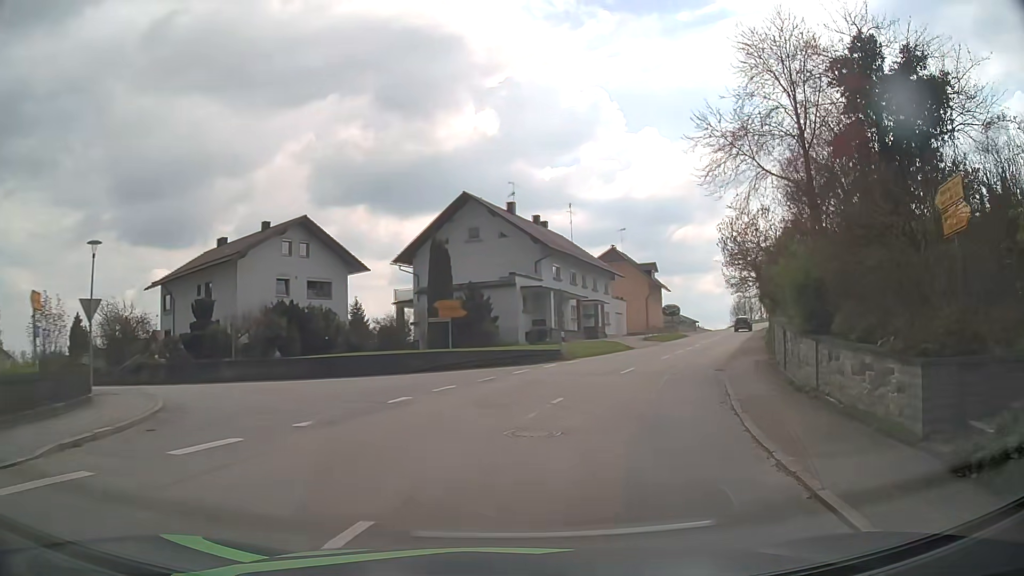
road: secondary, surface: asphalt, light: Day
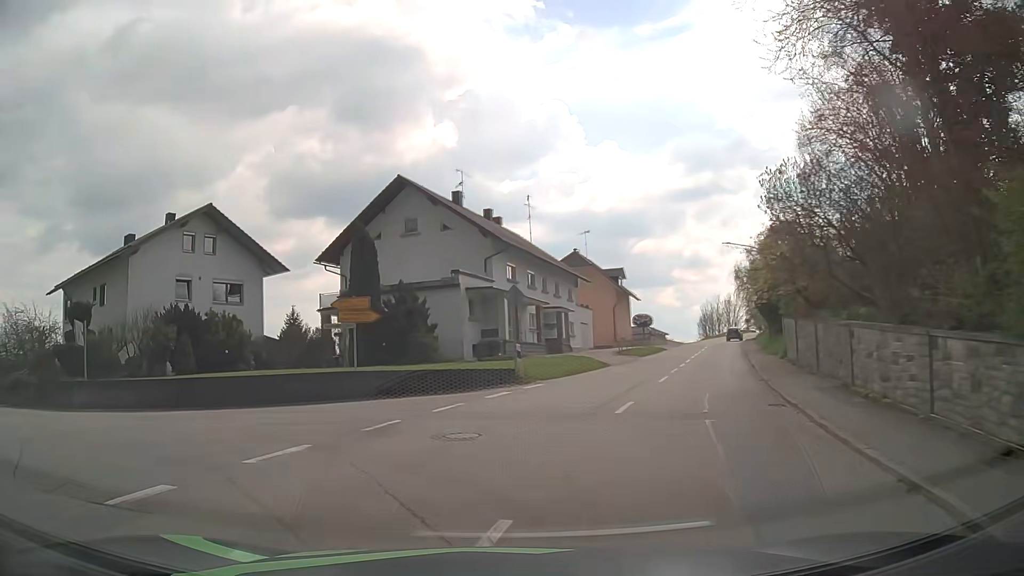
(+1.0, +8.5) m; +5°
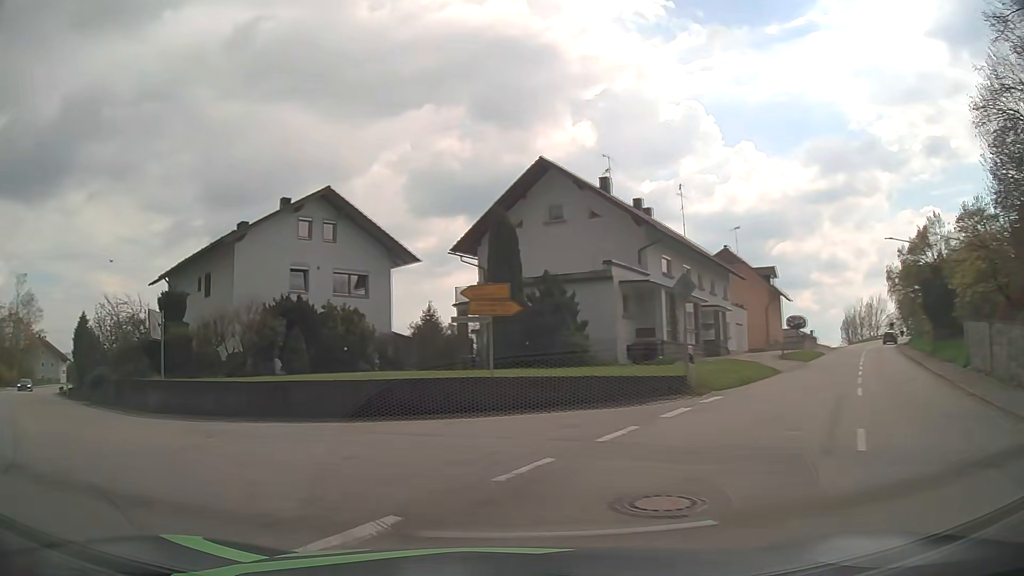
(-0.3, +4.0) m; -11°
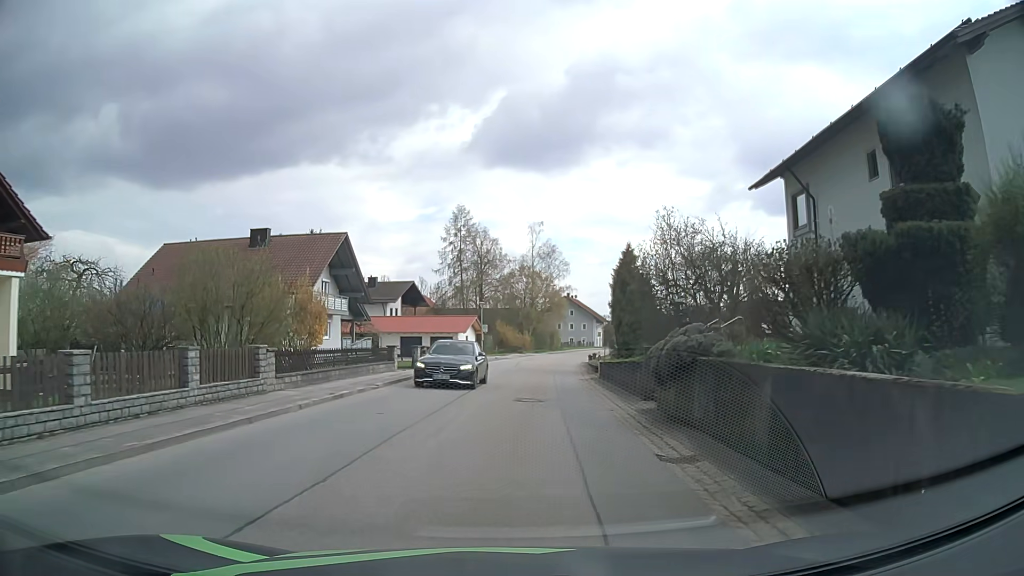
(-11.8, +17.1) m; -47°
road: tertiary
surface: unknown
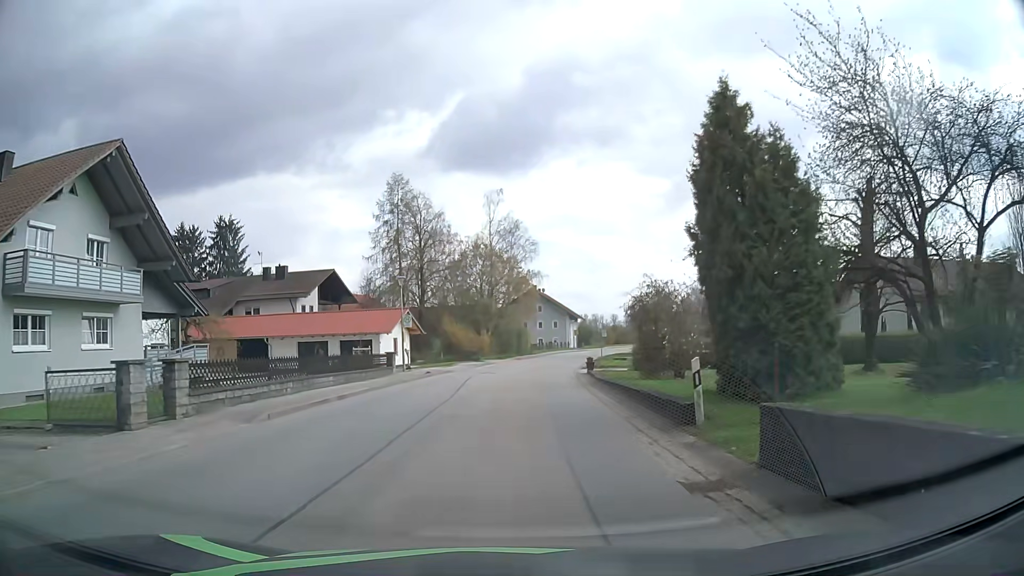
(+0.8, +23.6) m; +3°
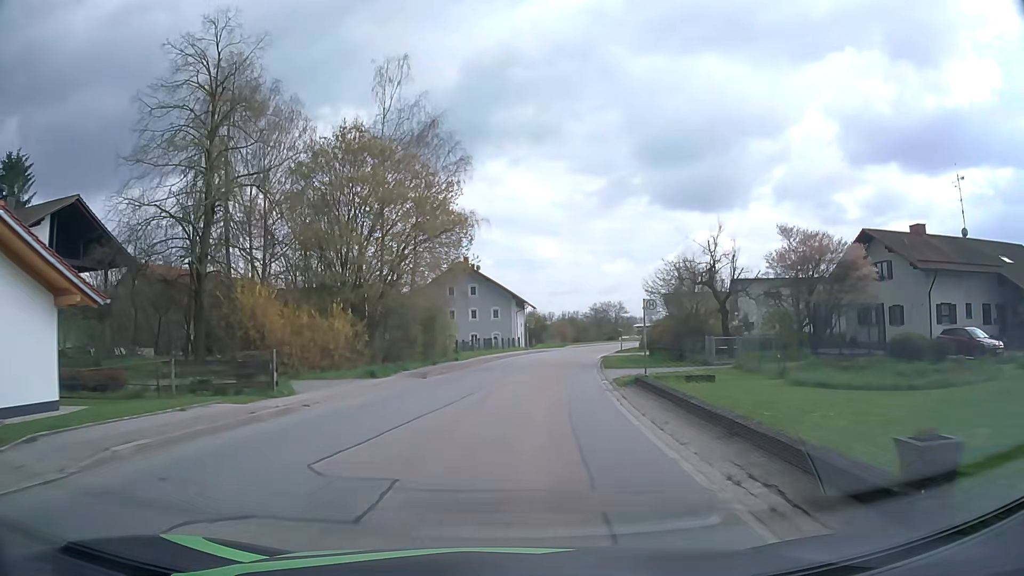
(+1.5, +37.5) m; +5°
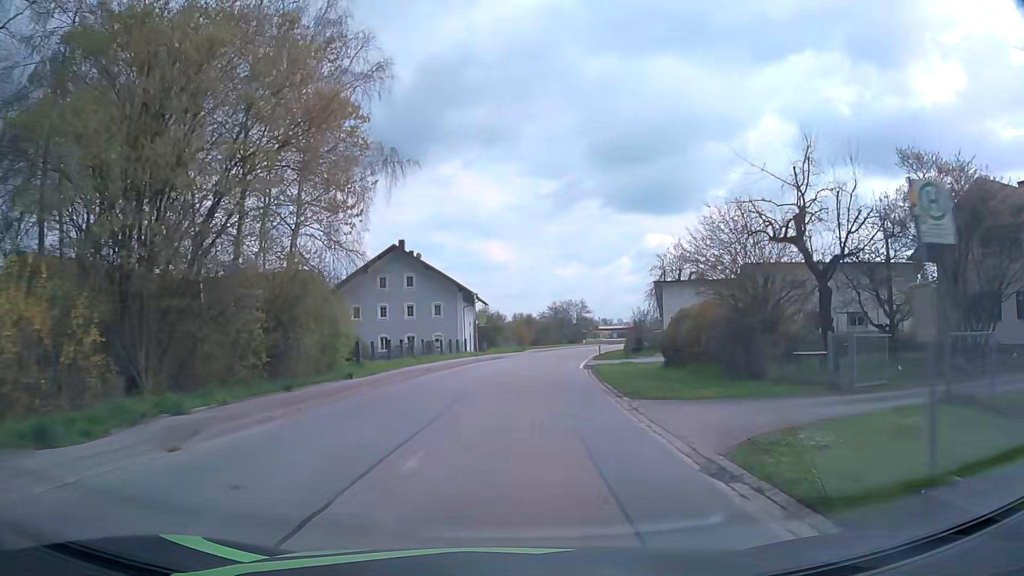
(+0.6, +16.5) m; +4°
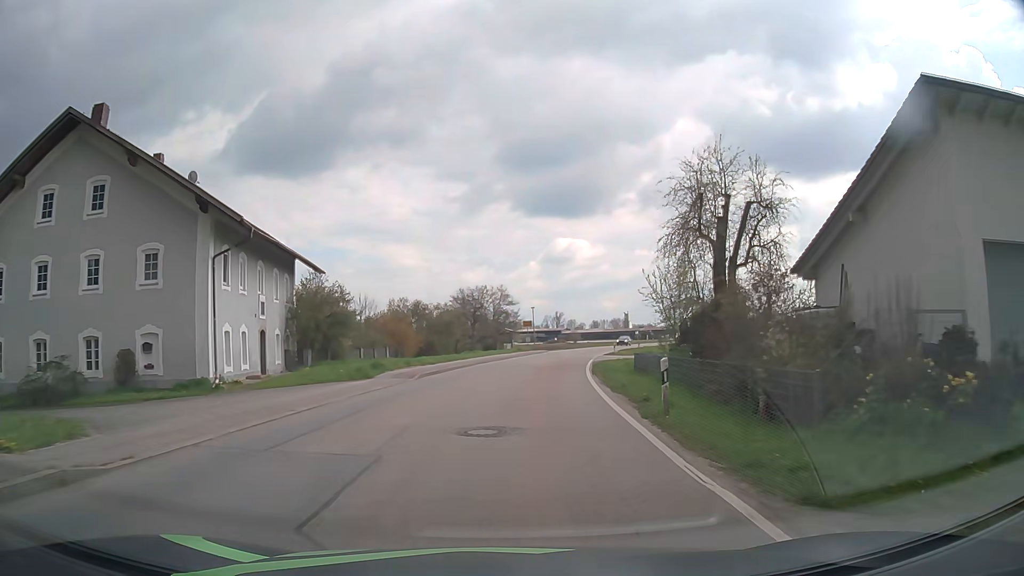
(+3.0, +42.4) m; +8°
(0, +10) (+1, +20) (+2, +30) (+3, +40) (+5, +50) (+6, +60) (+8, +69) (+11, +79) (+13, +89) (+17, +98) m
